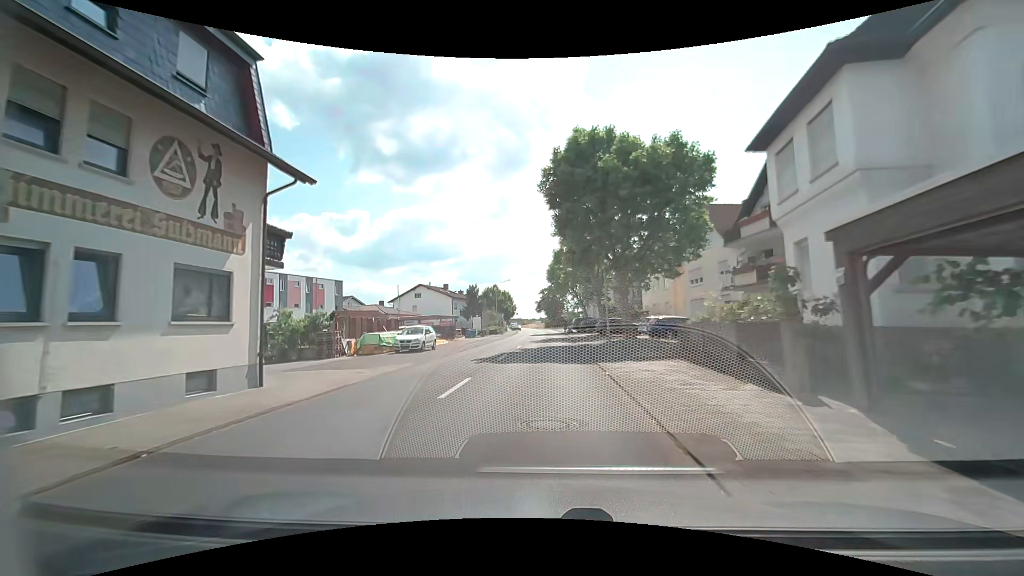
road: secondary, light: Day
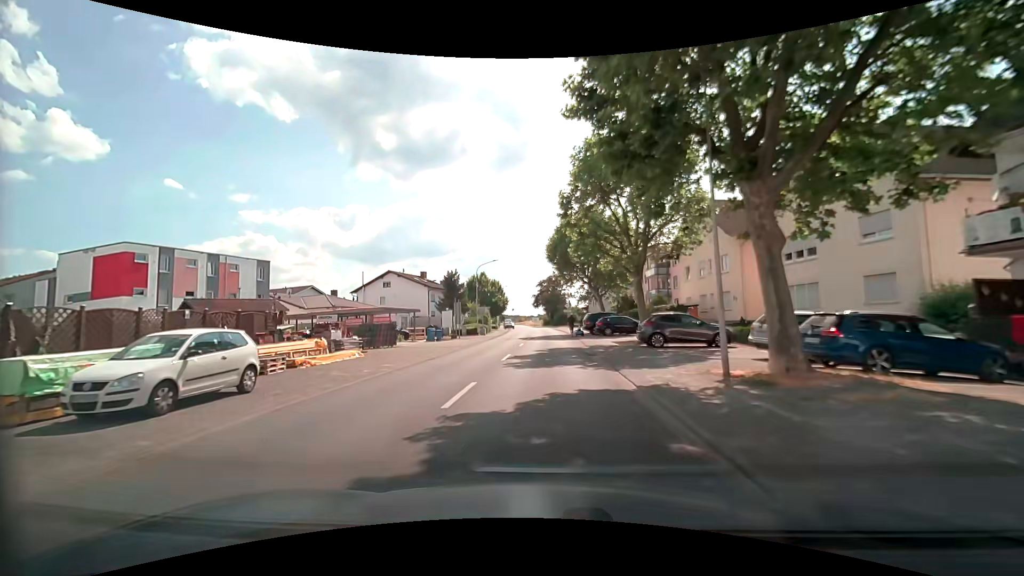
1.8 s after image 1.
(0.0, +19.1) m; 0°
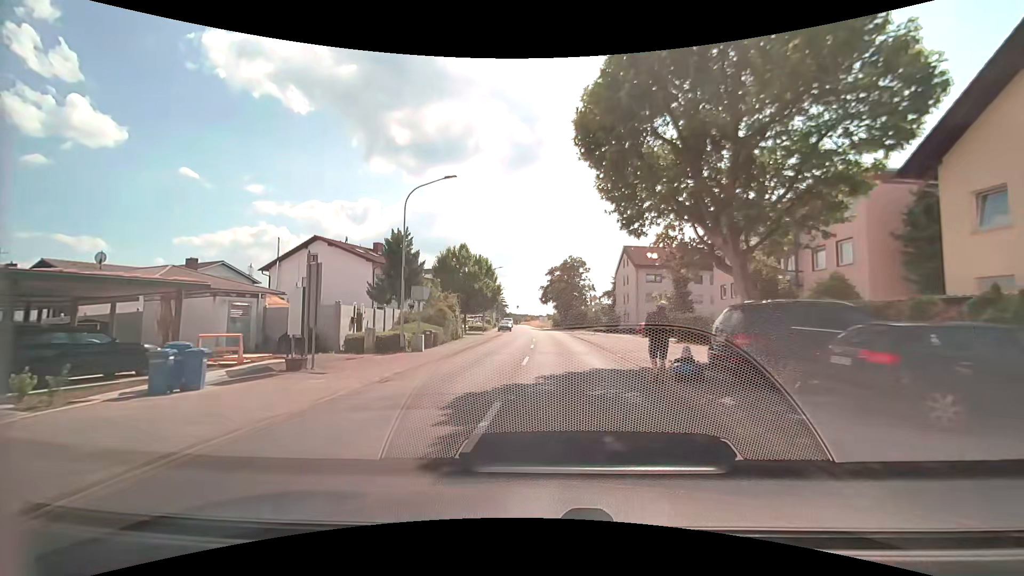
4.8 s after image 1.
(-0.3, +29.6) m; -2°
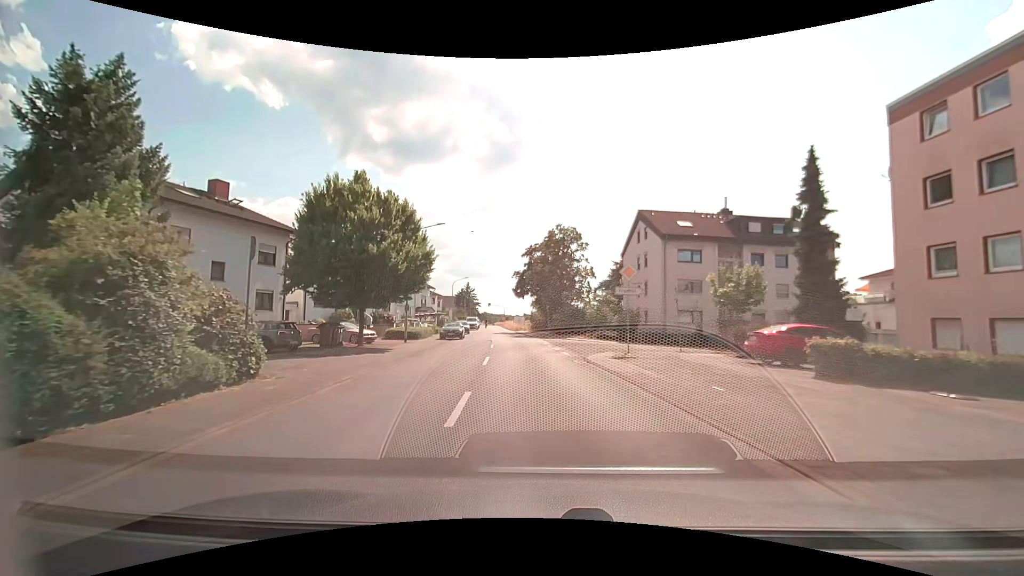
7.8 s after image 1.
(+0.6, +26.4) m; +3°
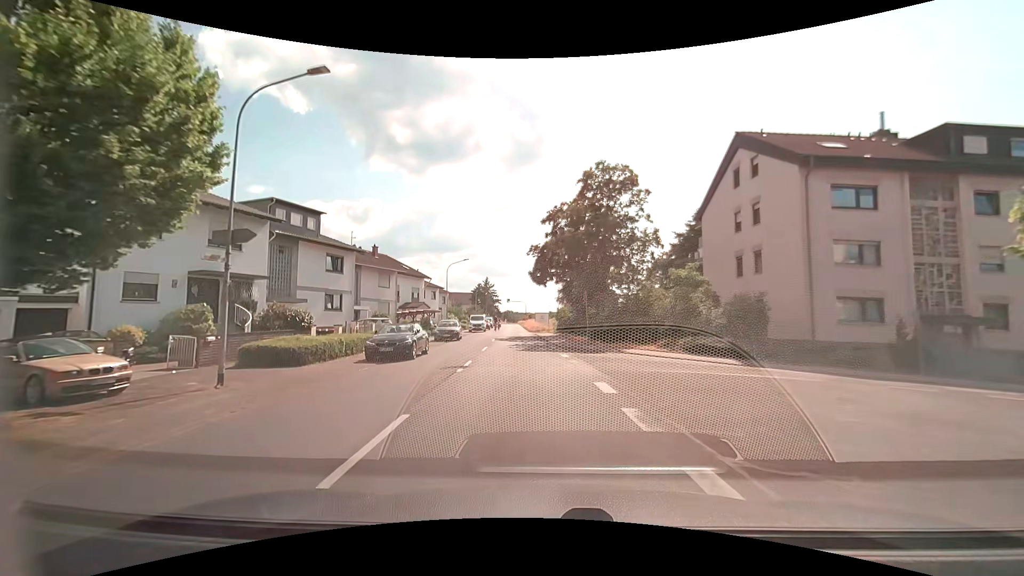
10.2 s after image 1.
(-0.3, +20.7) m; -2°
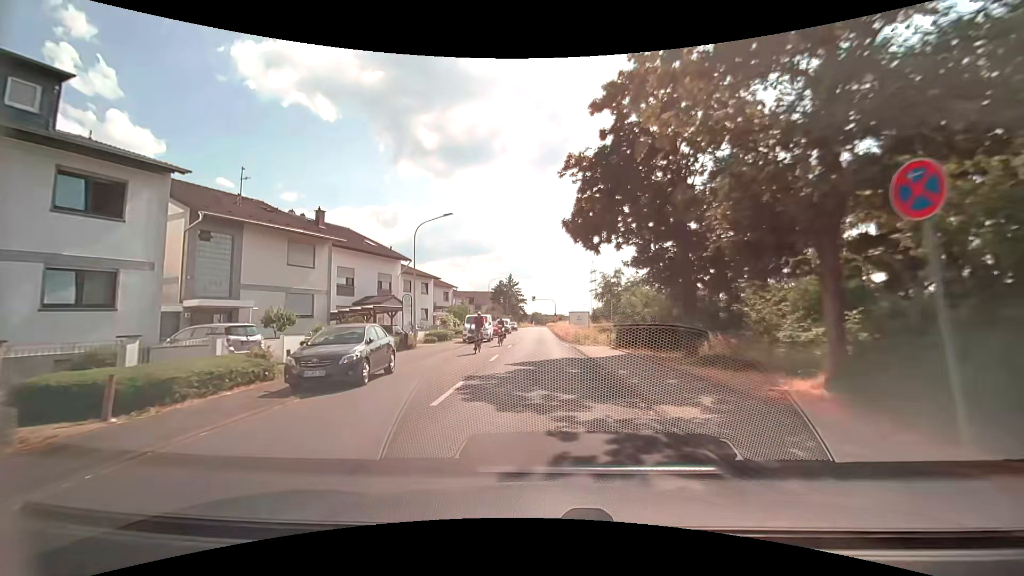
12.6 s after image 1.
(-0.9, +23.3) m; -3°
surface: asphalt
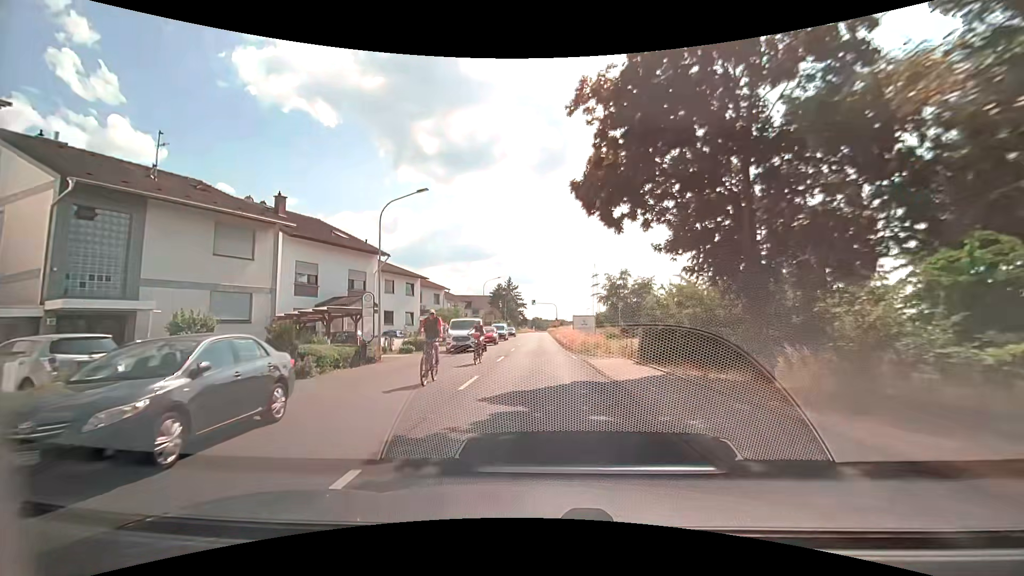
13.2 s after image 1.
(-0.1, +6.3) m; -1°
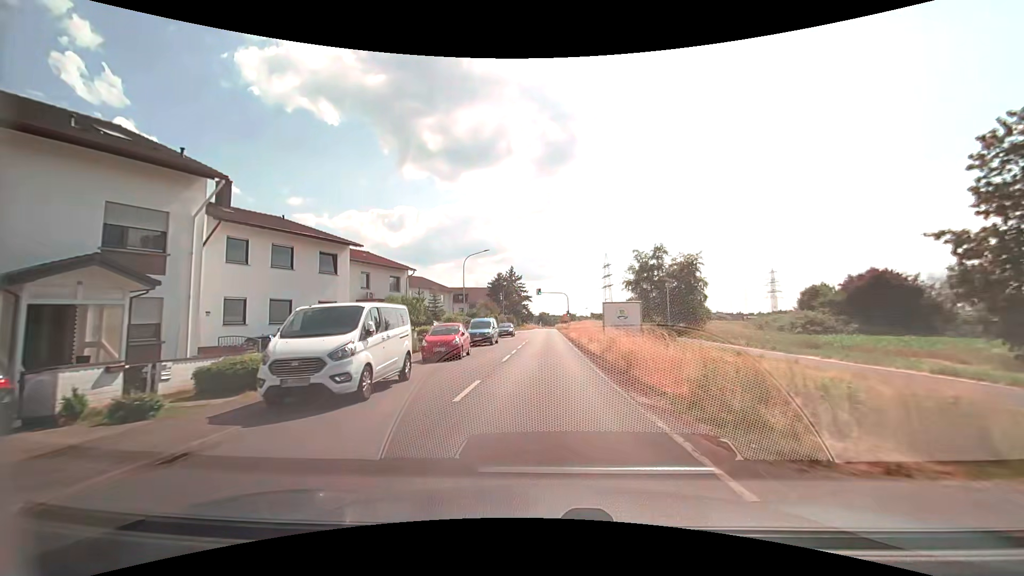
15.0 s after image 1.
(+0.1, +20.0) m; 0°
(0, +10) (0, +20) (0, +30) (0, +40) (0, +50) (0, +60) (0, +70) (0, +80) (+1, +90) (+1, +100) m
